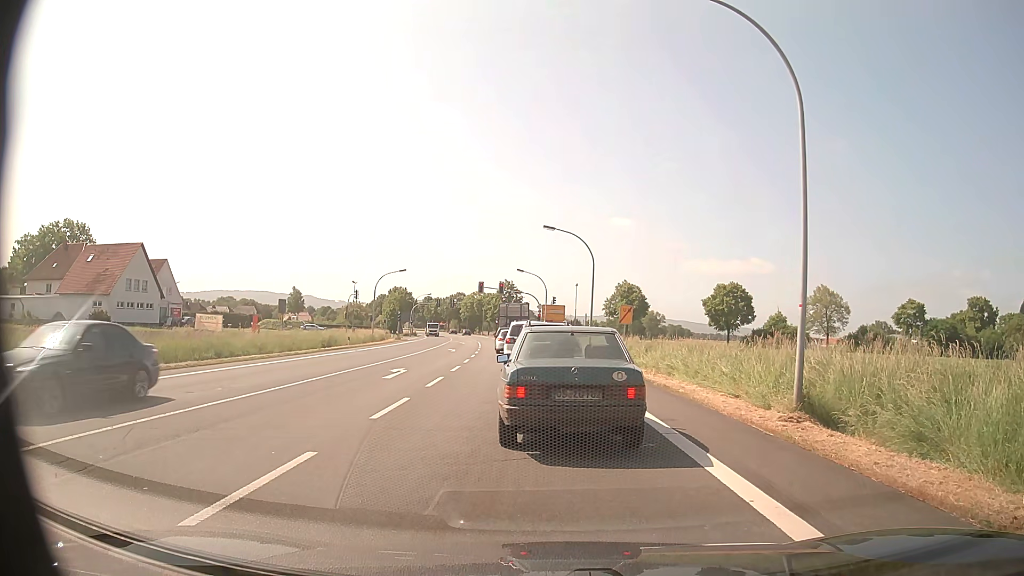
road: primary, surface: asphalt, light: Day
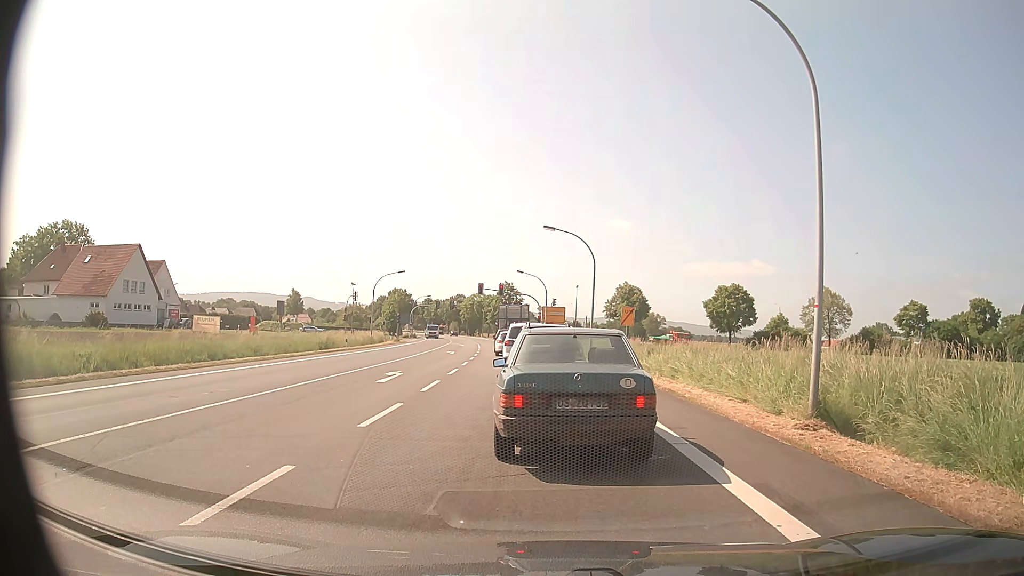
(0.0, +0.7) m; 0°
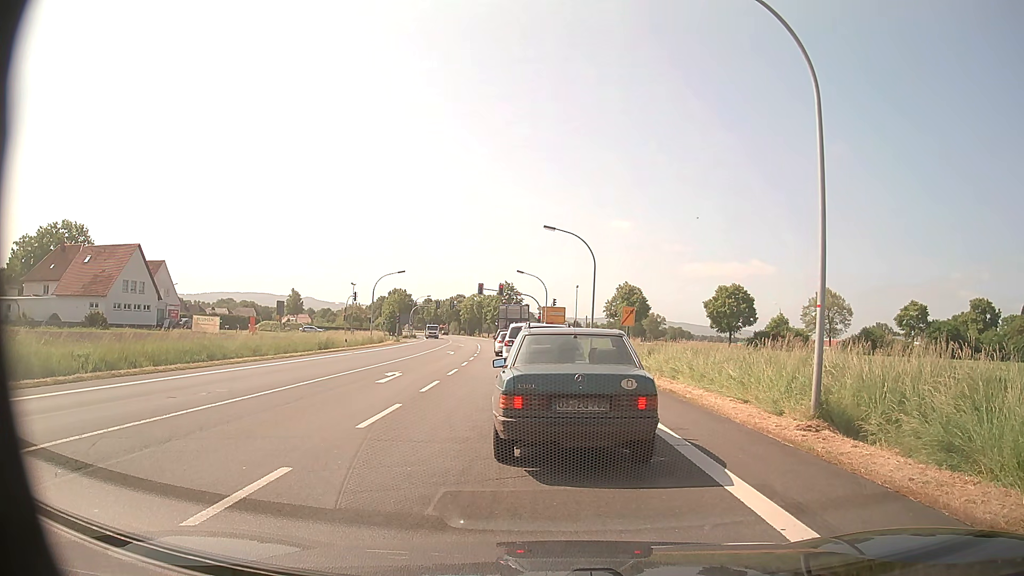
(0.0, +0.1) m; 0°
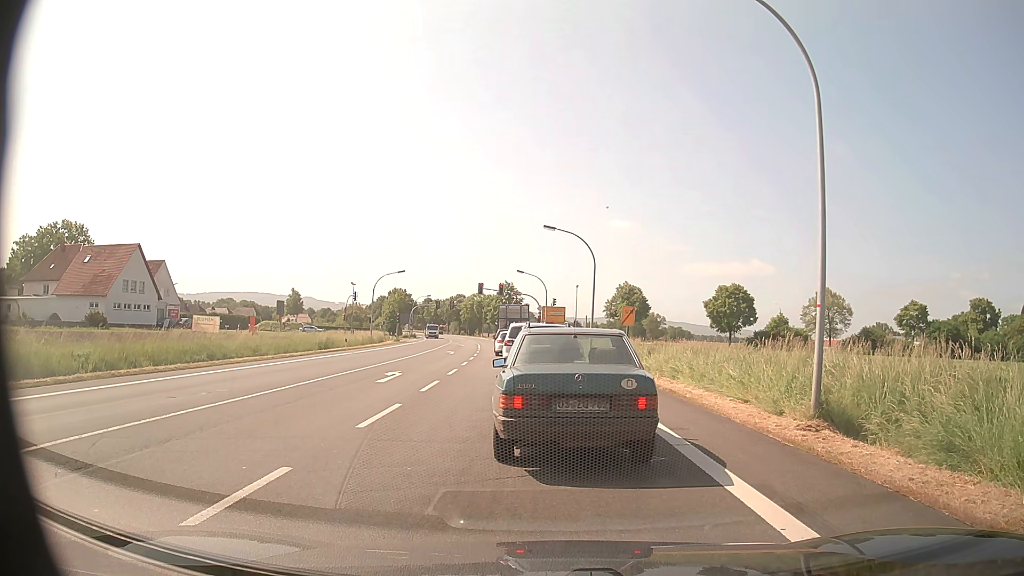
(0.0, 0.0) m; 0°
